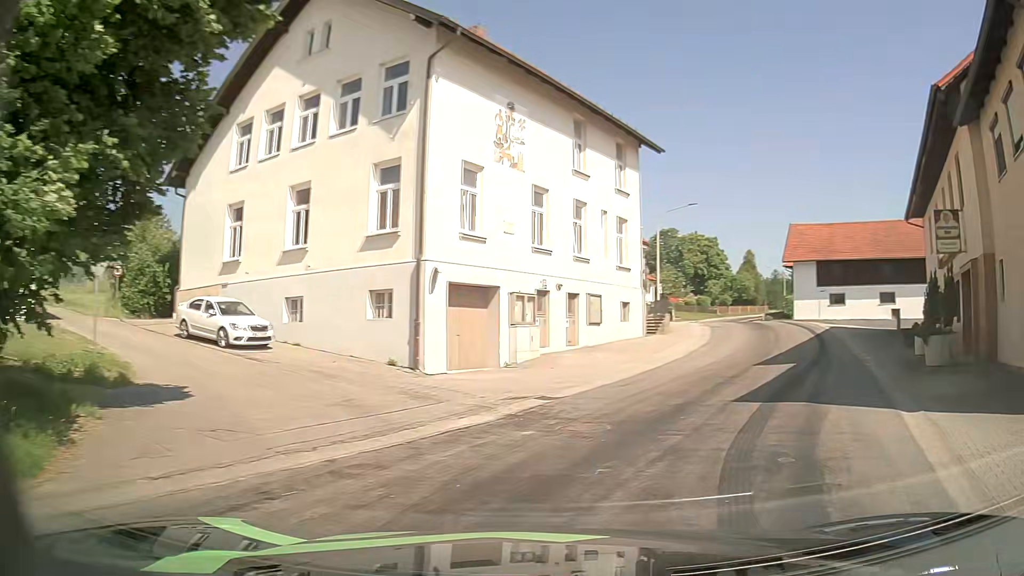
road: tertiary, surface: asphalt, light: Day
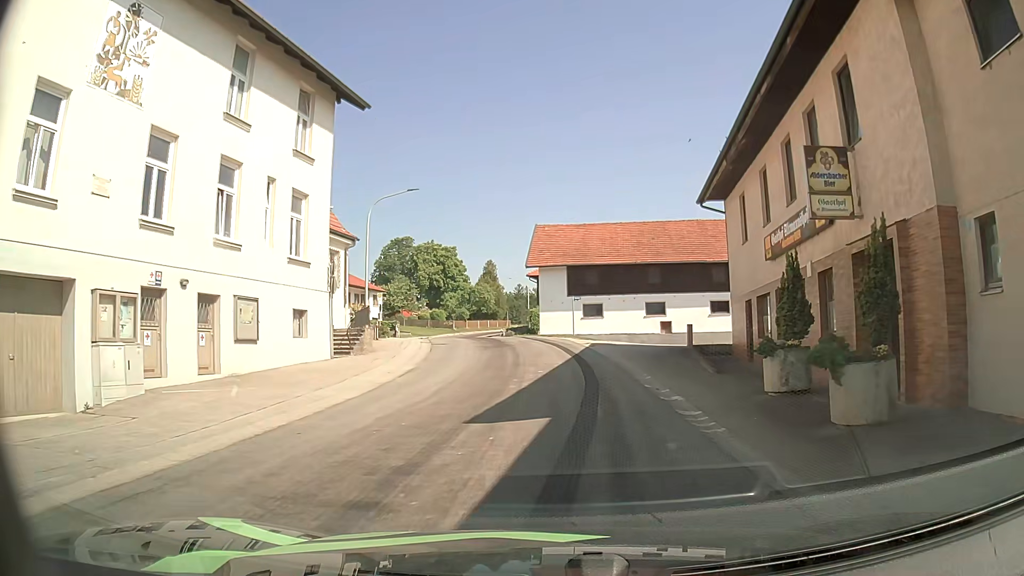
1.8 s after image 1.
(+2.6, +8.8) m; +23°
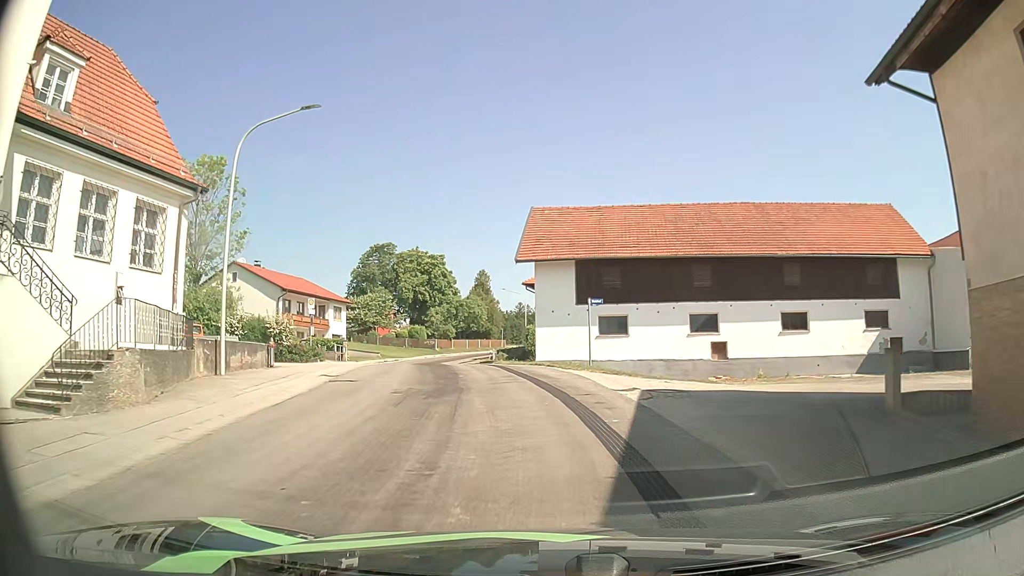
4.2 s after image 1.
(0.0, +16.0) m; 0°
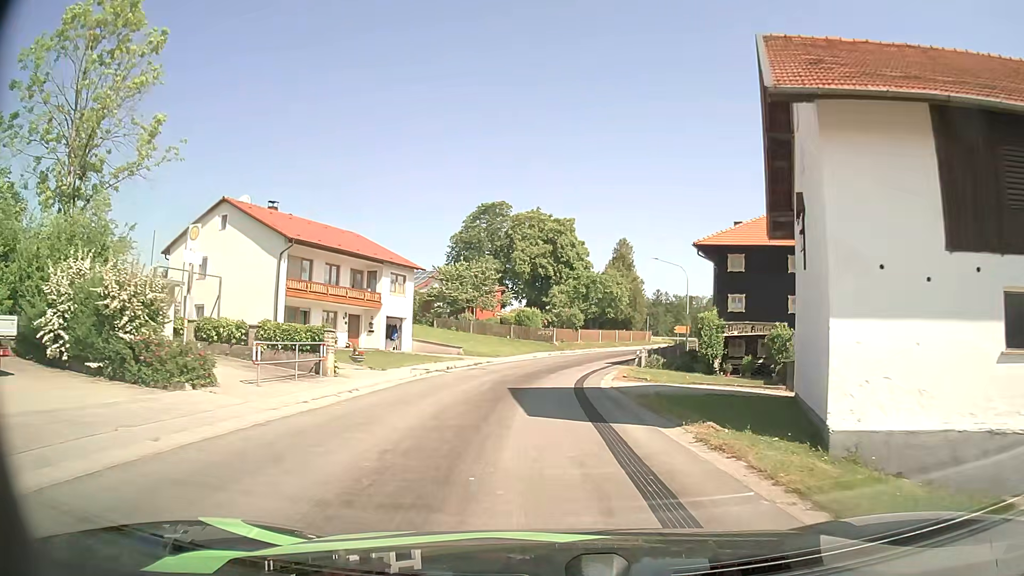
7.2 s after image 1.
(-2.6, +24.5) m; -12°
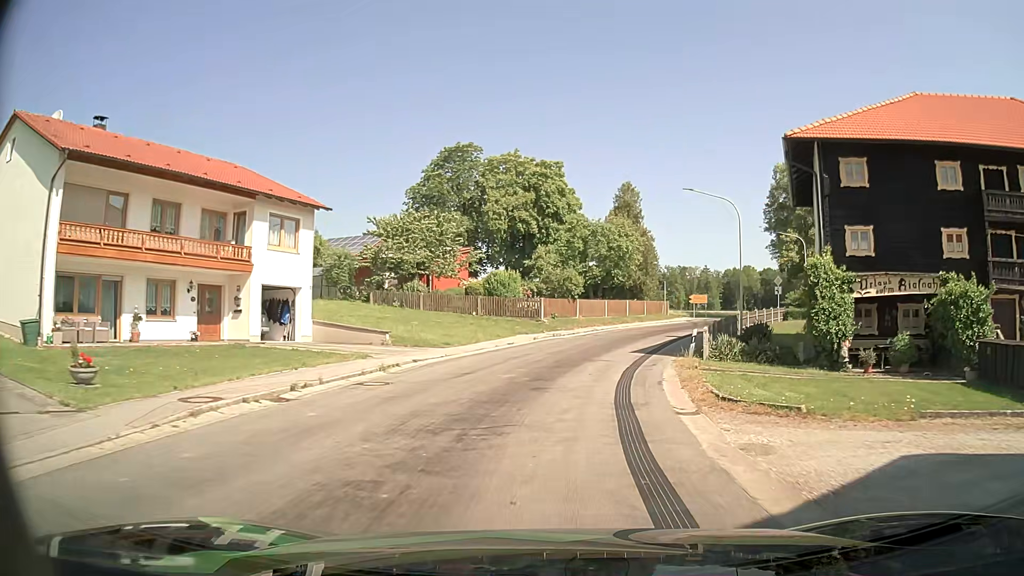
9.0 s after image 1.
(+0.1, +17.6) m; +1°
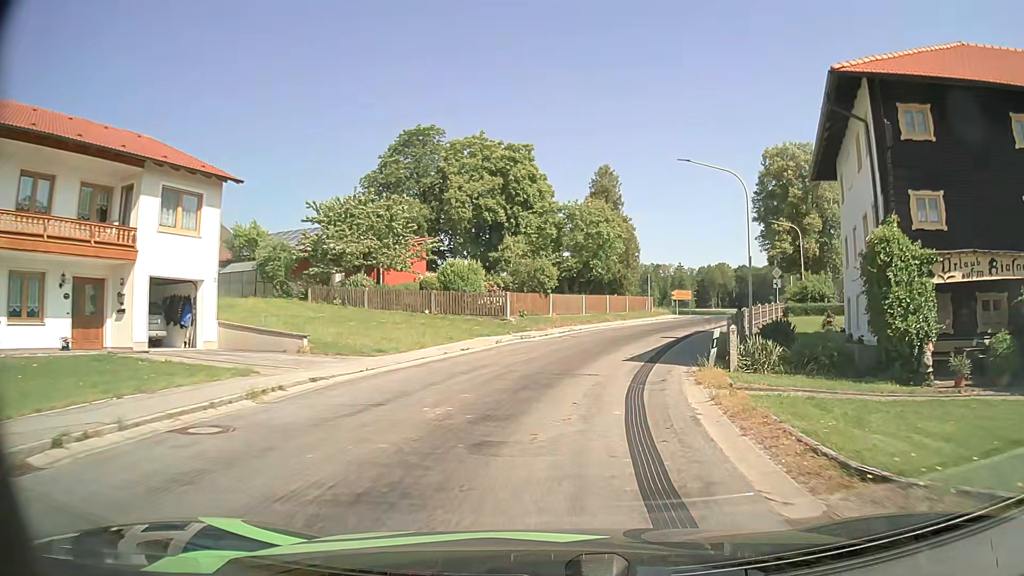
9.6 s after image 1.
(+0.1, +6.2) m; +3°
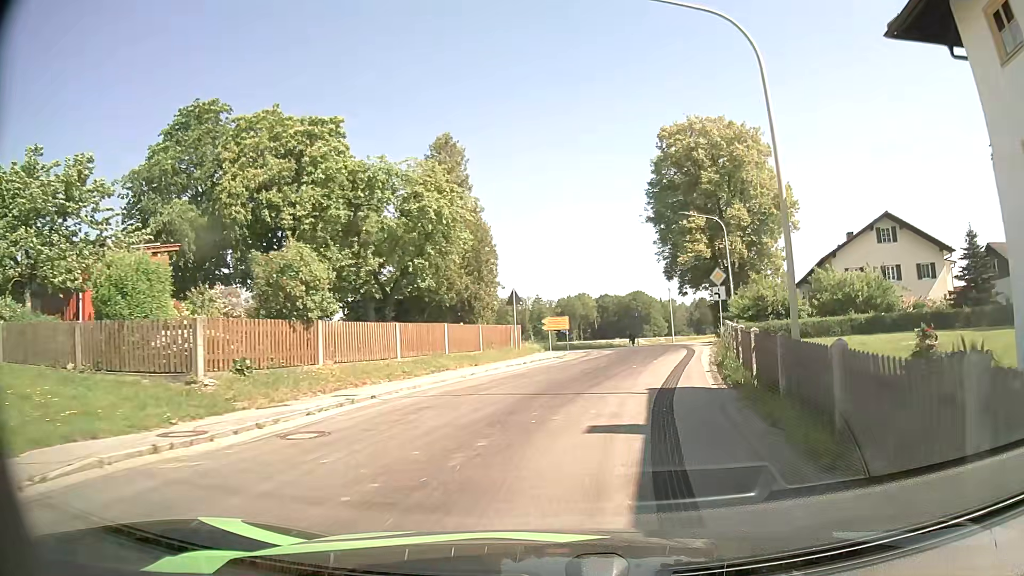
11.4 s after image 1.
(+1.7, +17.4) m; +12°
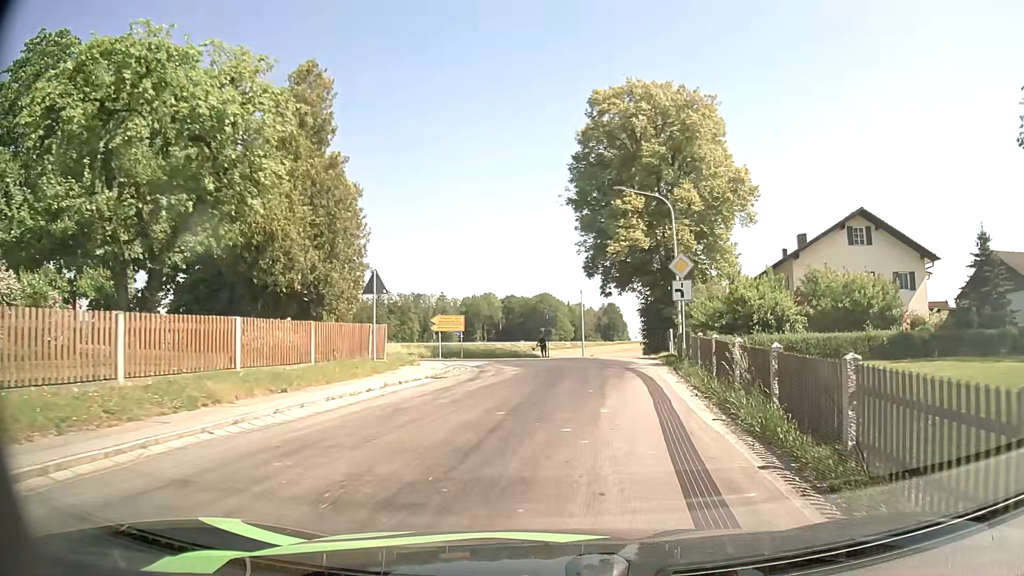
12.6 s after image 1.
(+0.6, +9.9) m; +8°
(+1, +10) (+2, +20) (+1, +30) (-7, +35) (-17, +35) (-27, +33) (-37, +32) (-47, +30) (-57, +29) (-67, +28) m
